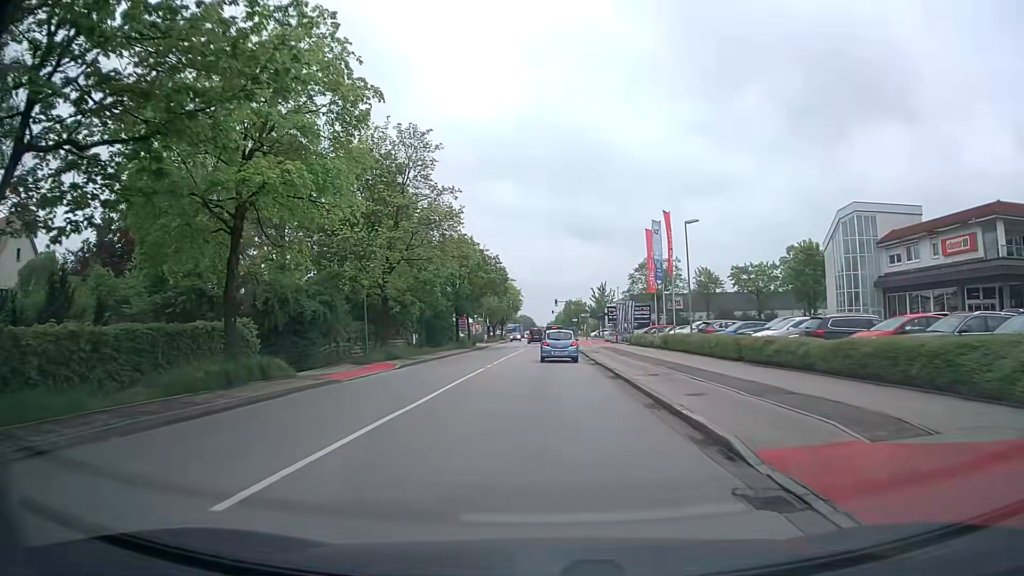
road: secondary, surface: asphalt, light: Day
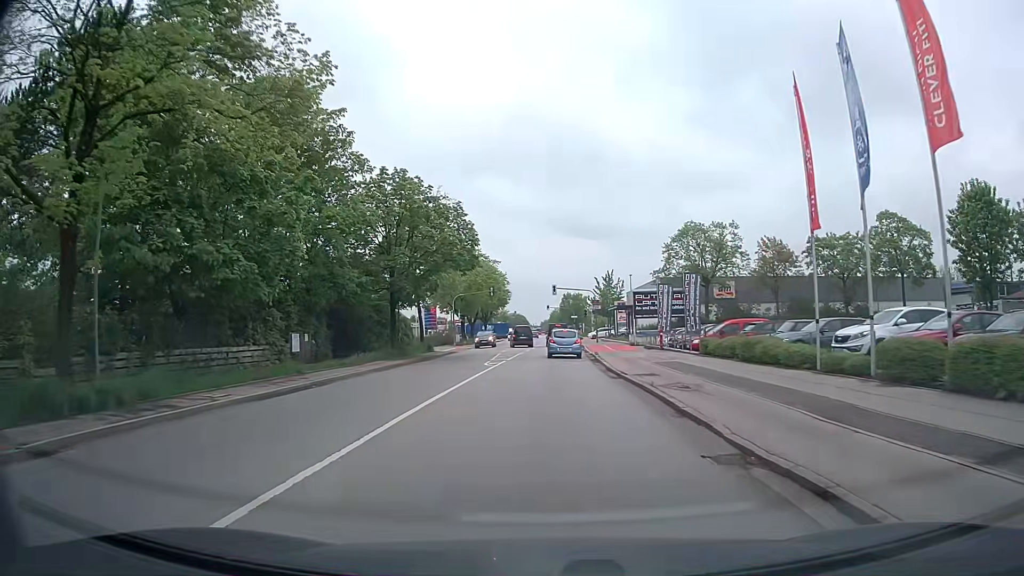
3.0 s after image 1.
(0.0, +26.7) m; +1°
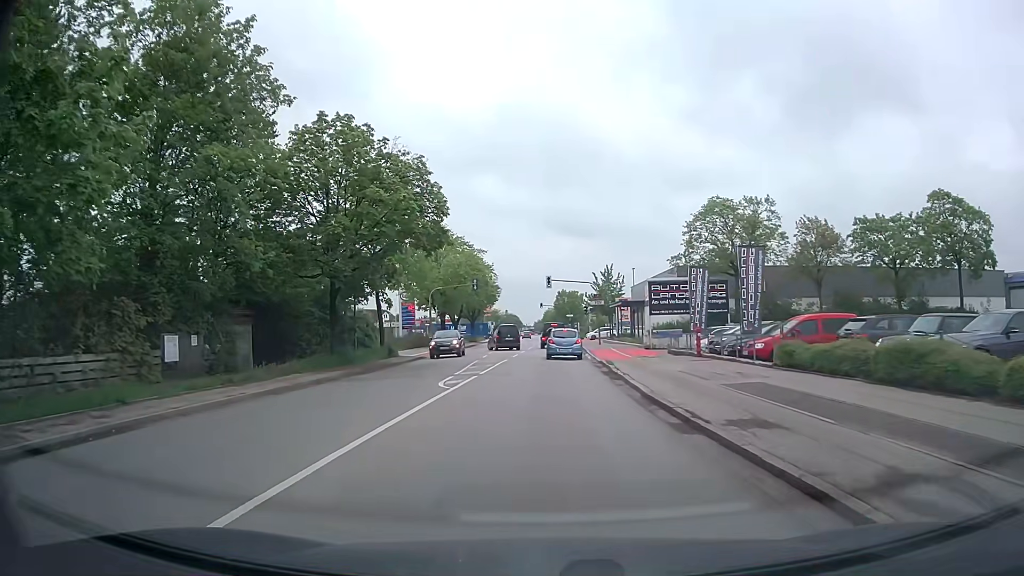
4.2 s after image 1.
(0.0, +10.5) m; 0°
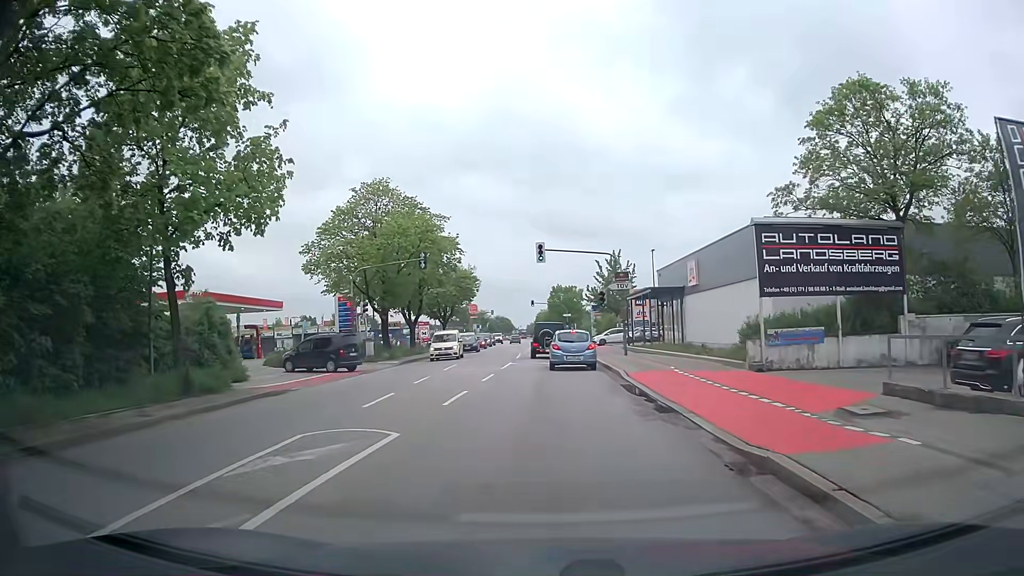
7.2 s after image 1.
(+0.2, +22.0) m; +1°
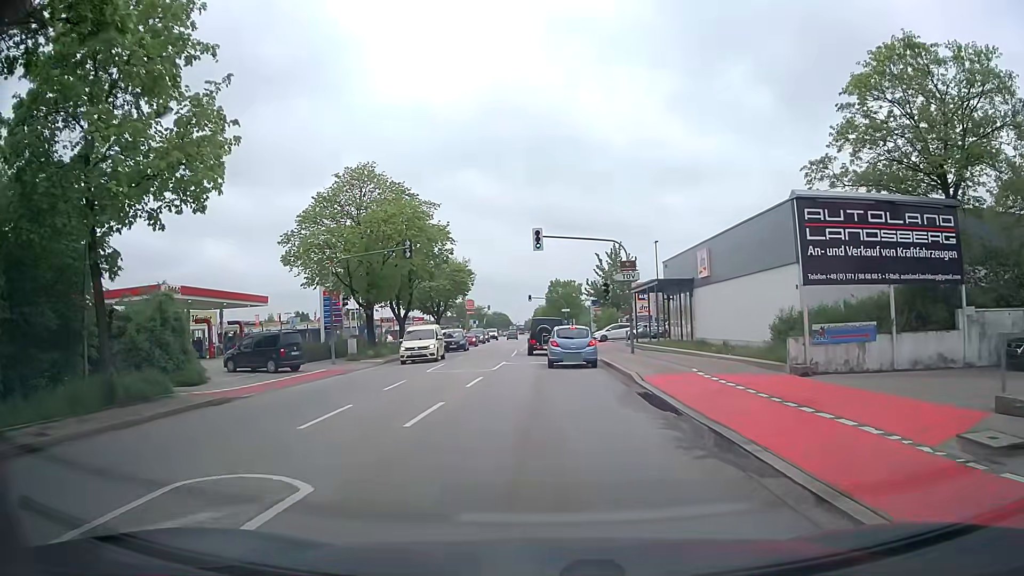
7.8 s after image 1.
(0.0, +3.4) m; 0°
(0, +10) (0, +20) (0, +30) (0, +40) (-1, +50) (-1, +60) (-2, +70) (-3, +80) (-4, +90) (-5, +100) m
